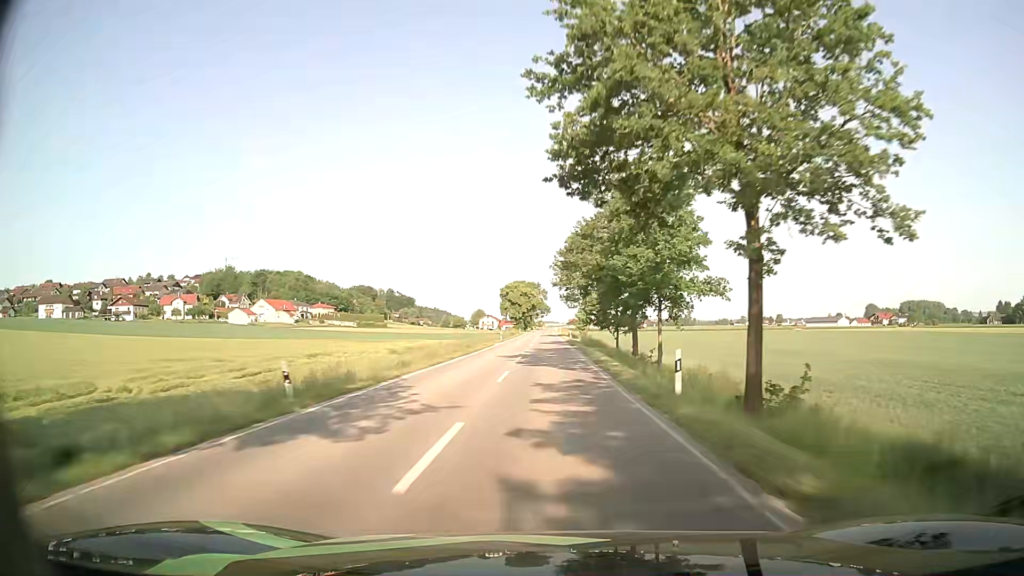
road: secondary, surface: asphalt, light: Day
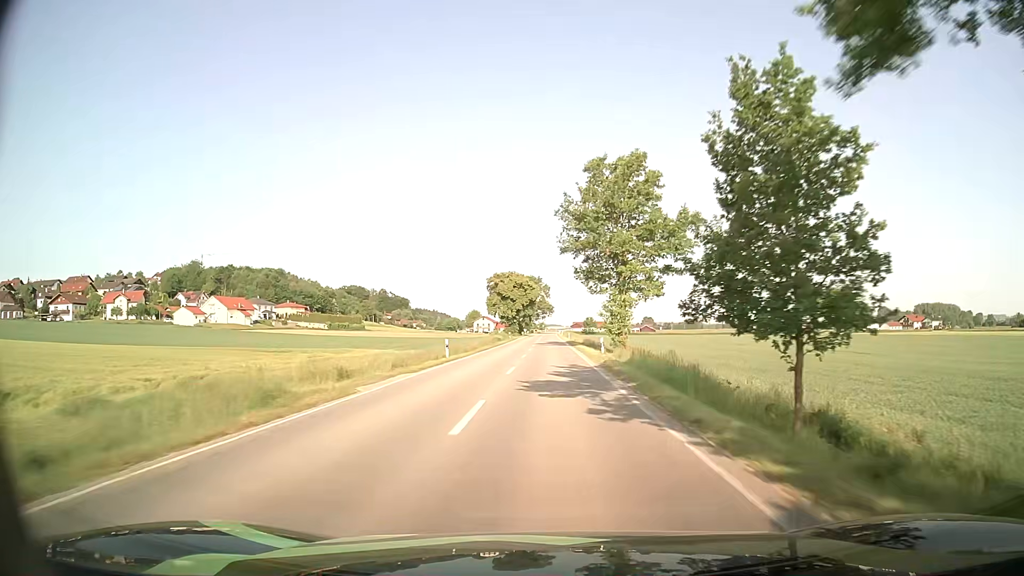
(-0.3, +41.8) m; 0°
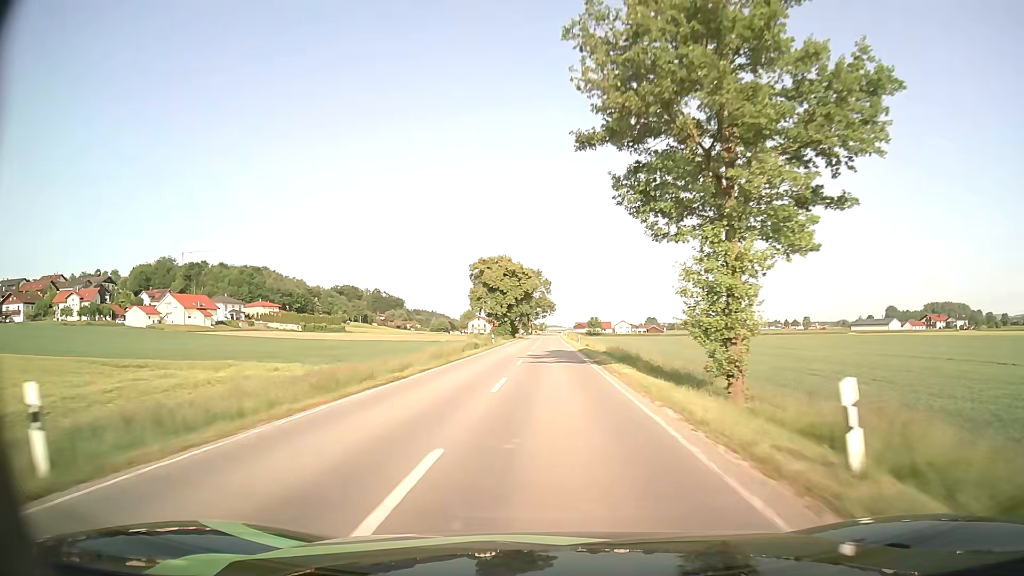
(-0.3, +28.1) m; -1°
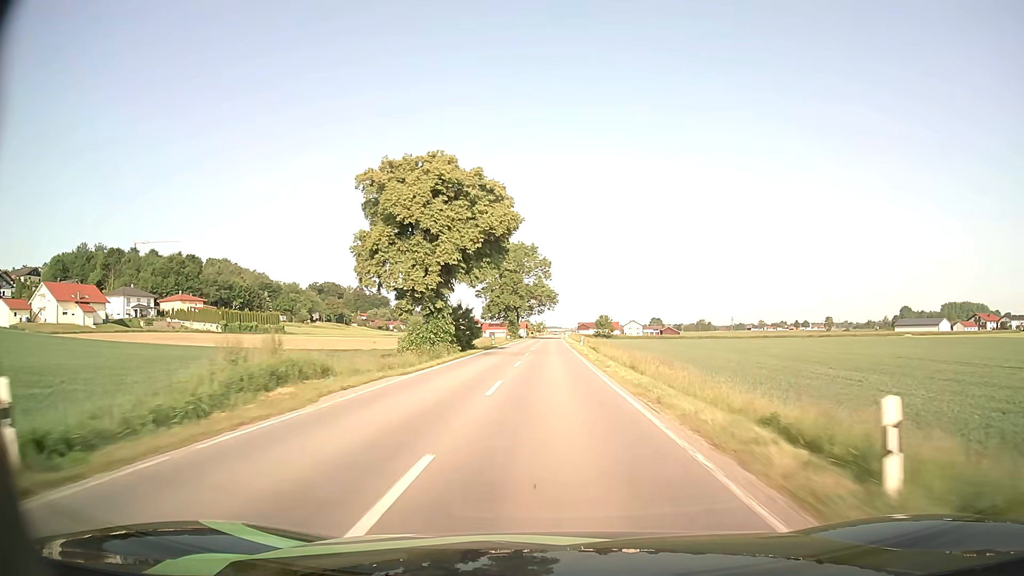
(+0.2, +57.0) m; 0°
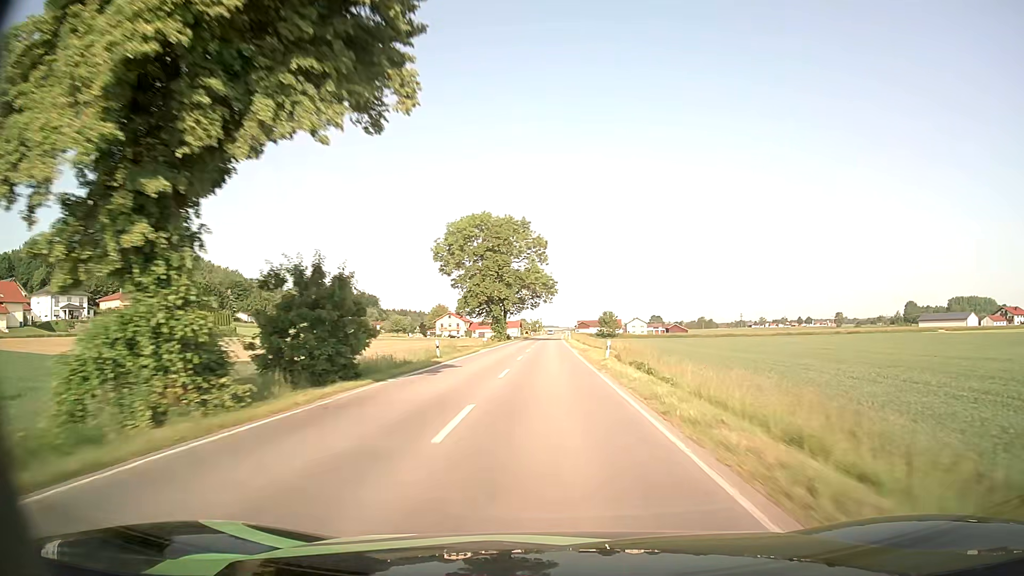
(0.0, +29.1) m; 0°
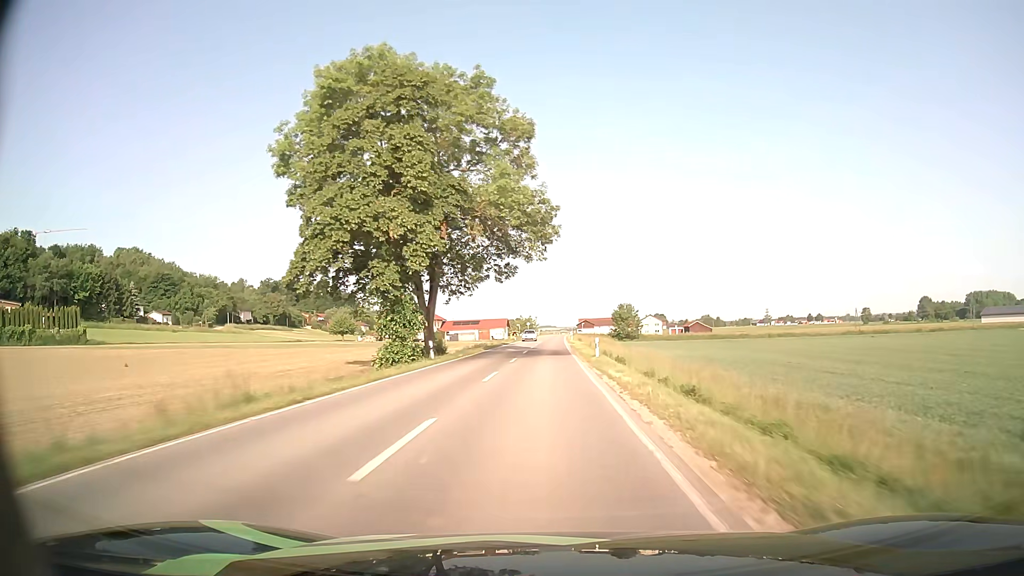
(+0.5, +58.3) m; 0°
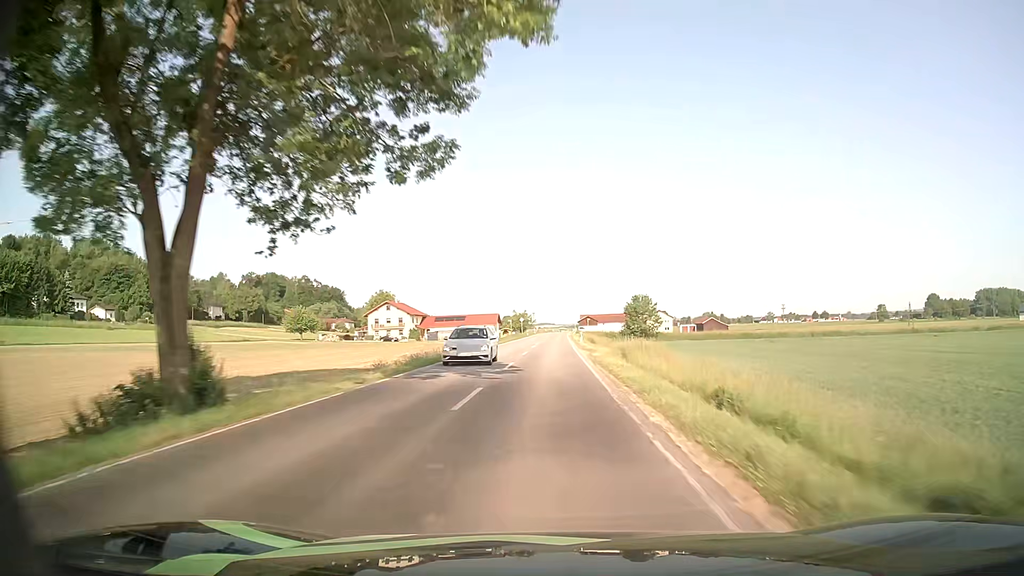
(0.0, +29.0) m; 0°
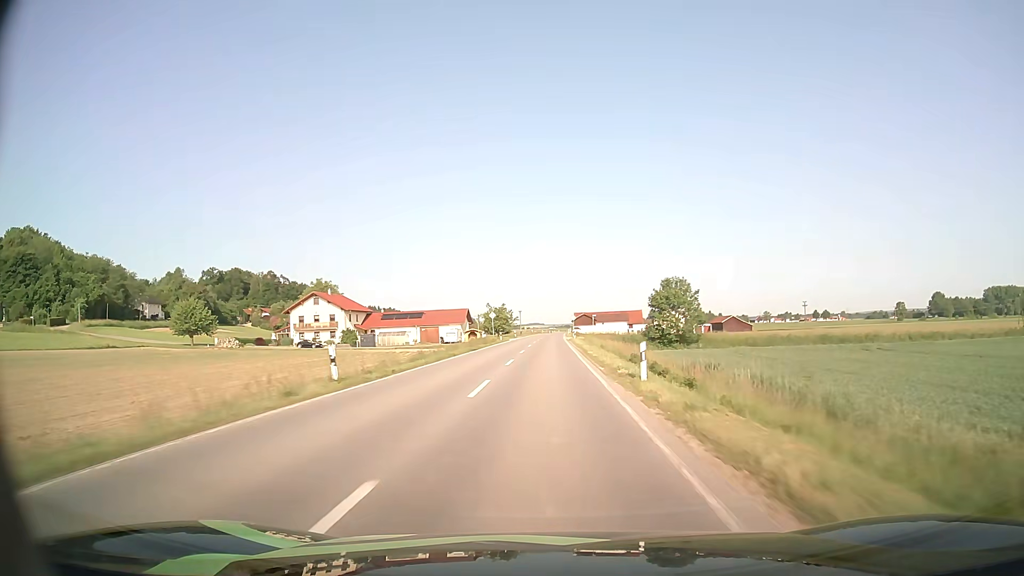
(+0.3, +43.7) m; +1°
(0, +10) (0, +20) (0, +30) (0, +40) (0, +50) (0, +60) (0, +70) (0, +80) (0, +90) (0, +100) m
